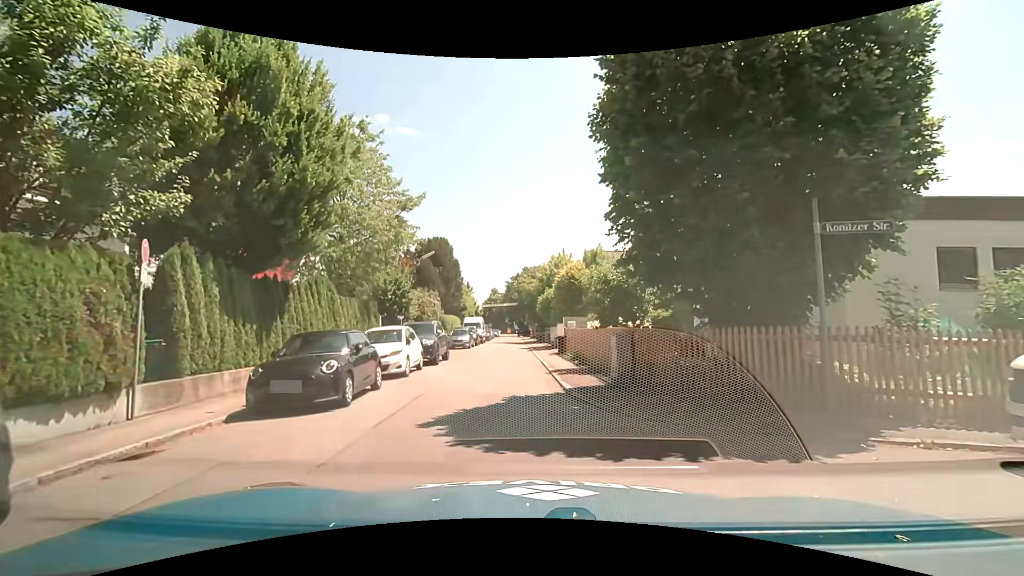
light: Day
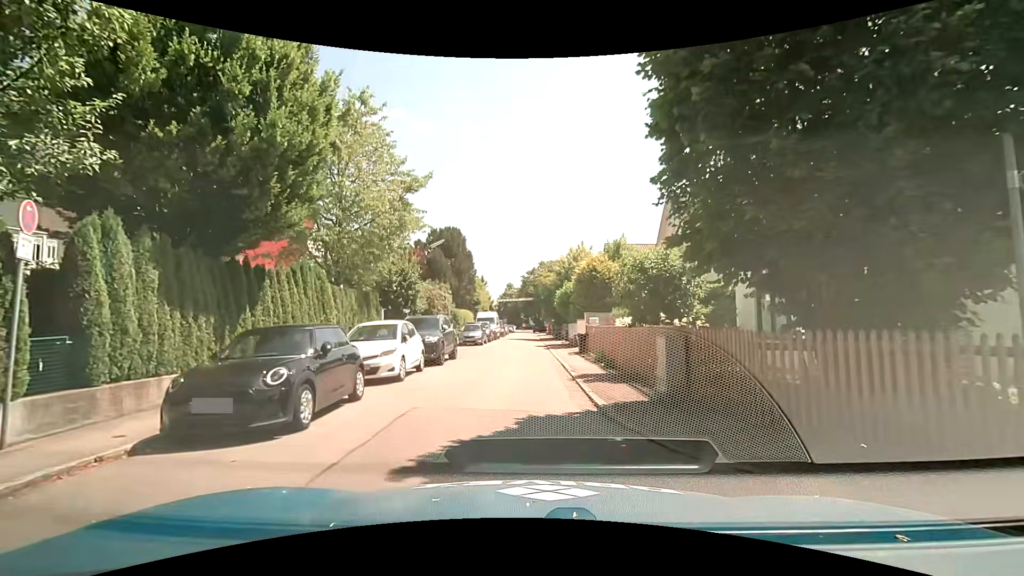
(-0.1, +2.5) m; -3°
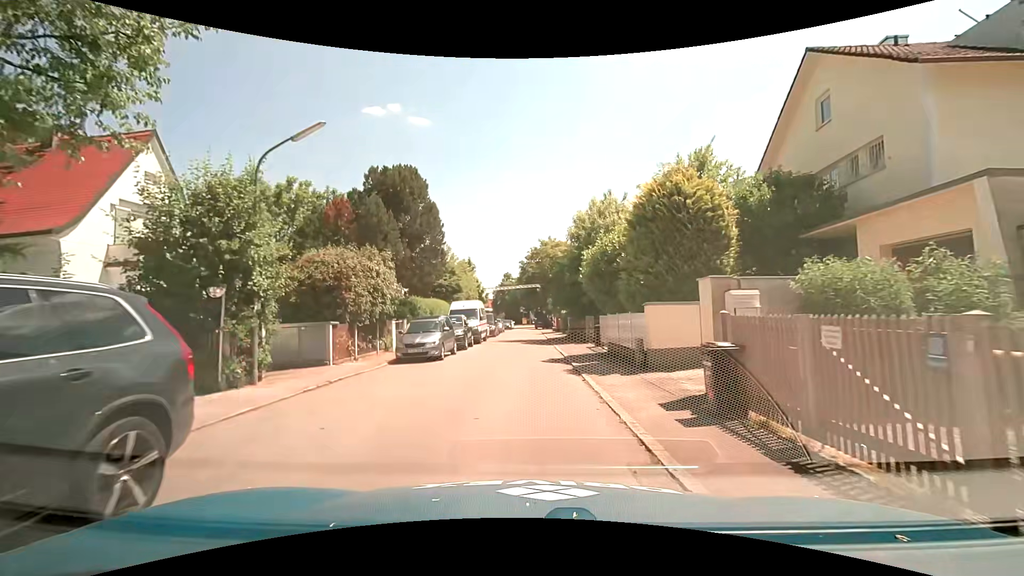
(+0.2, +16.5) m; +1°
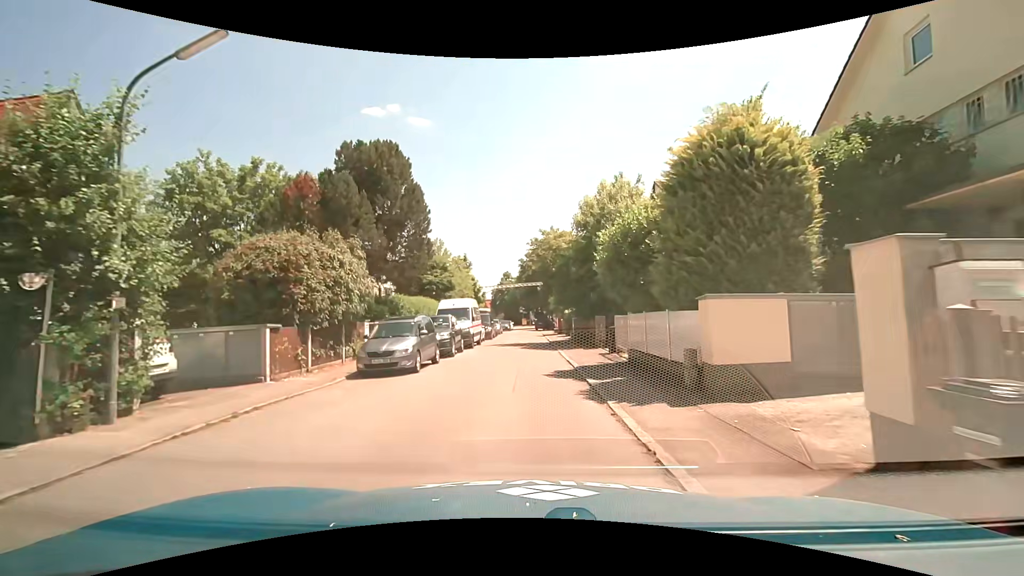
(0.0, +3.9) m; -1°
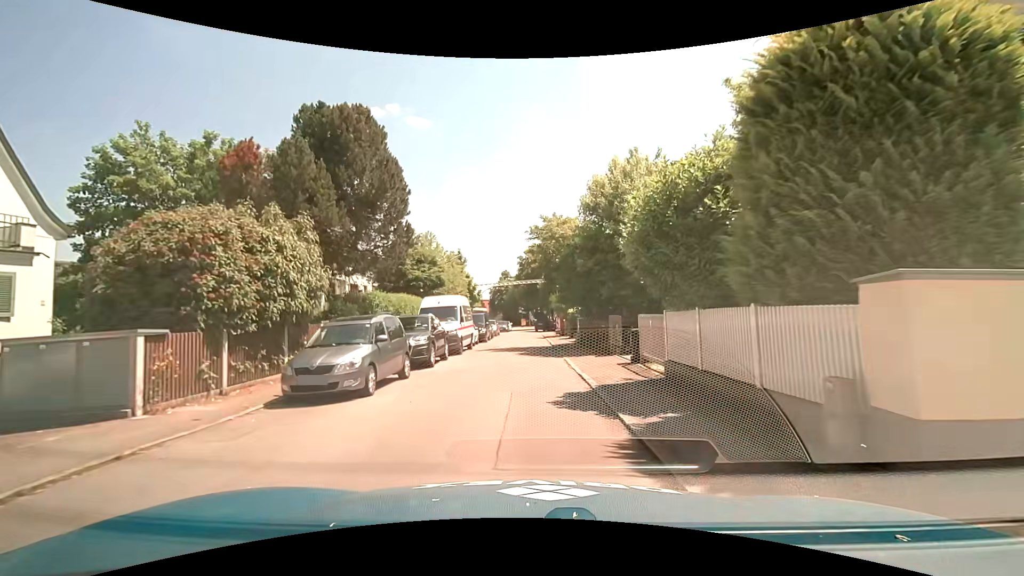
(0.0, +4.0) m; 0°
